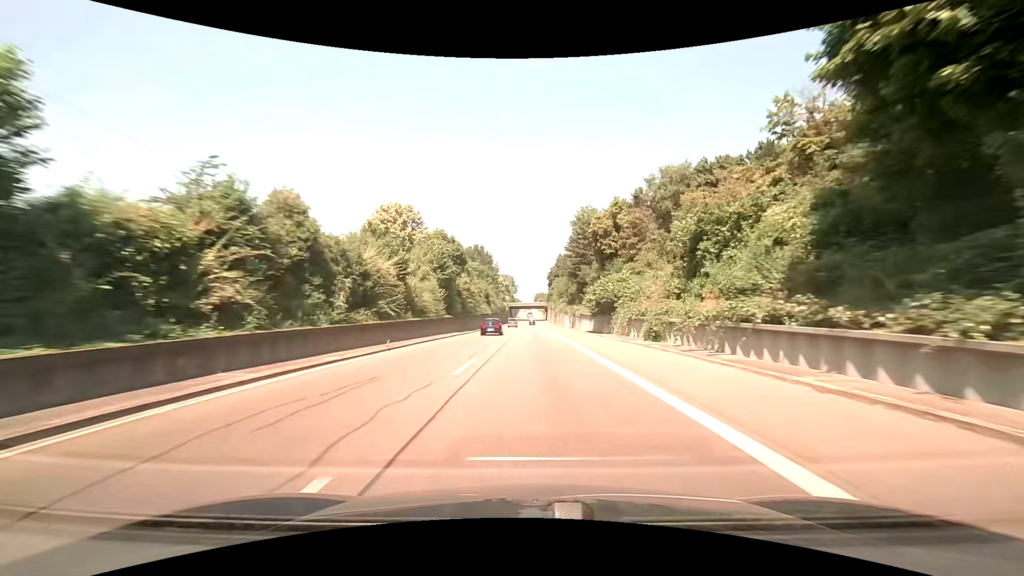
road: trunk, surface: asphalt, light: Day
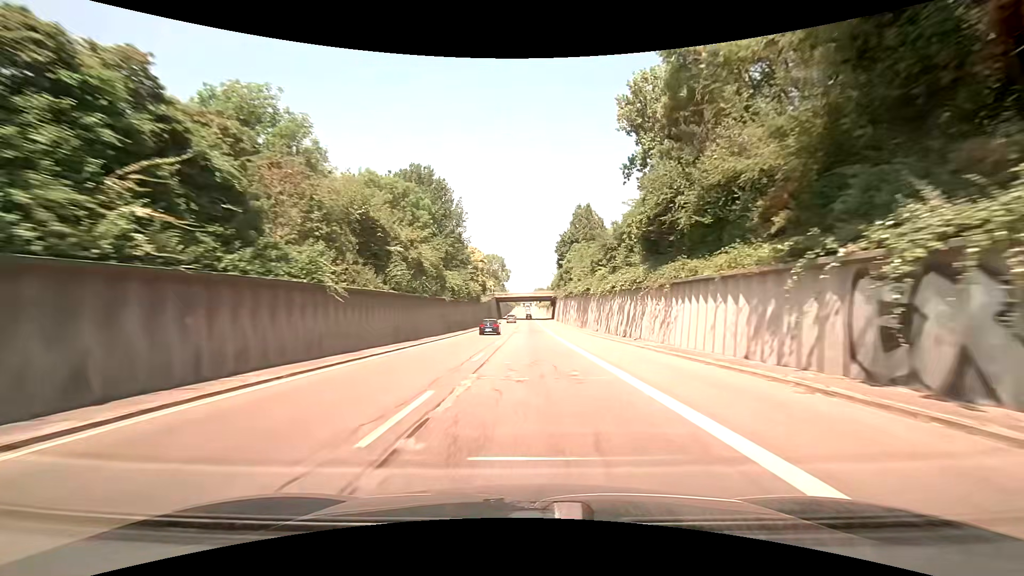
(+0.4, +74.7) m; 0°
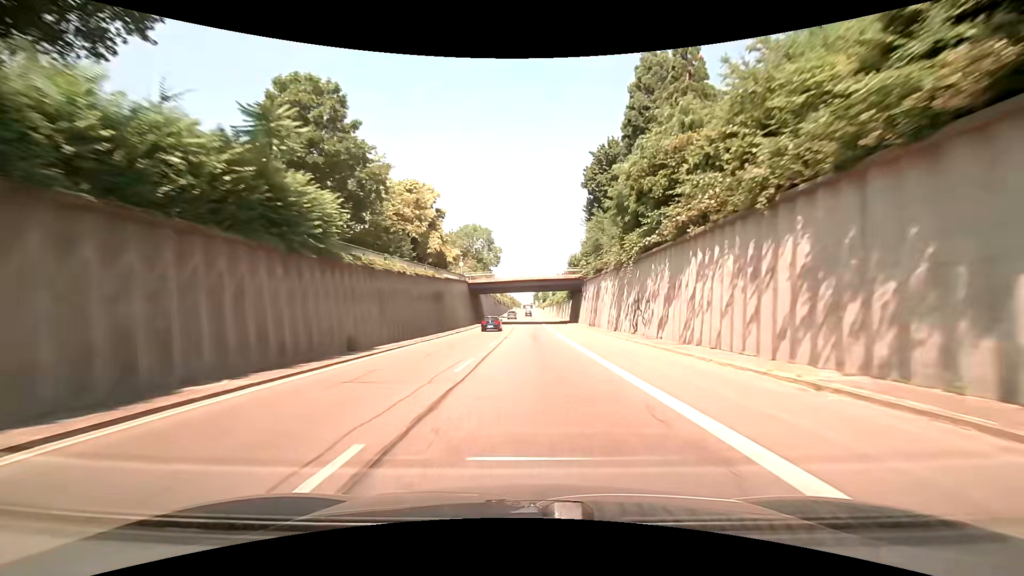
(-0.2, +61.3) m; 0°
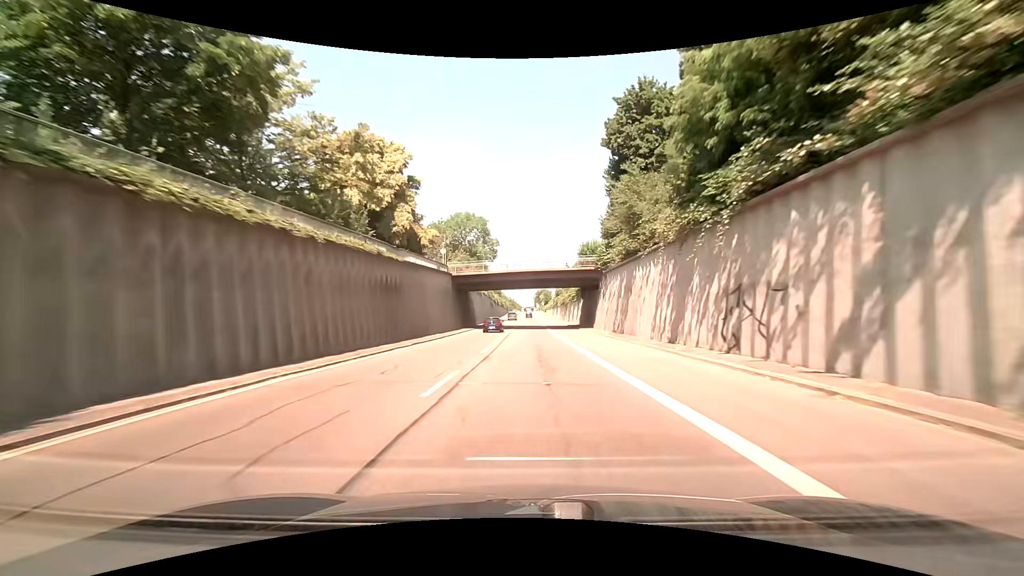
(0.0, +15.6) m; 0°
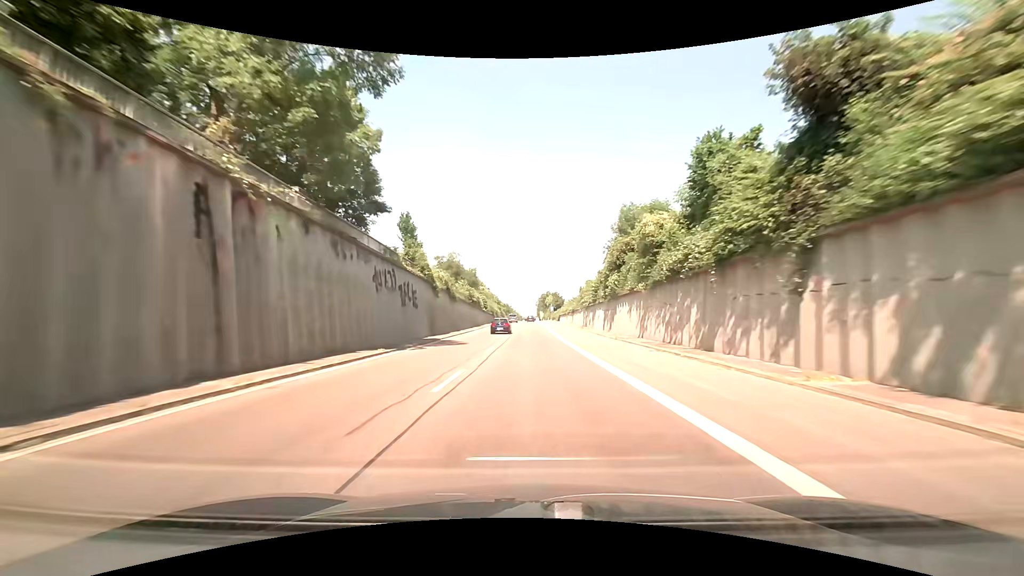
(-0.6, +79.5) m; 0°
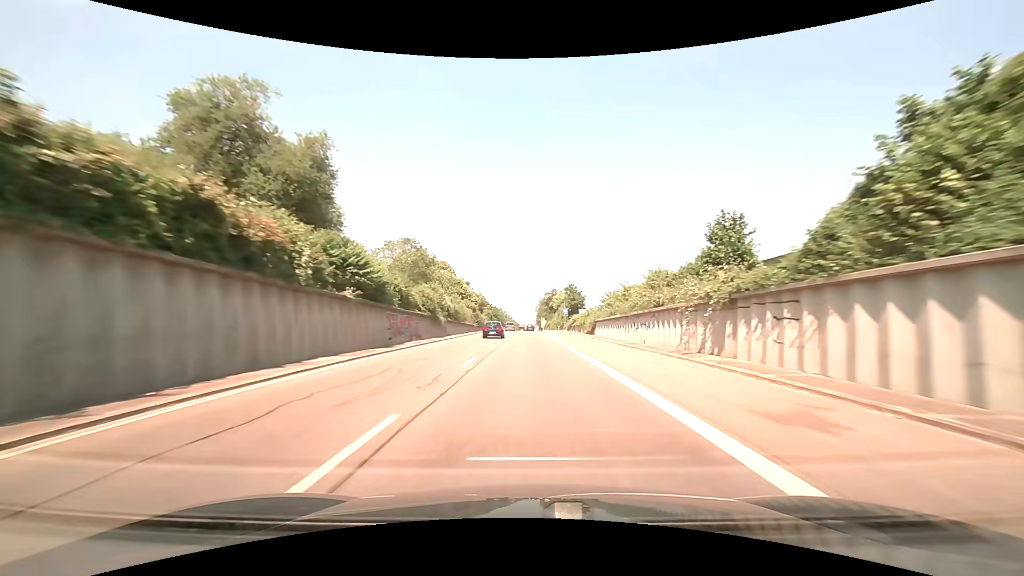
(+0.1, +63.7) m; 0°
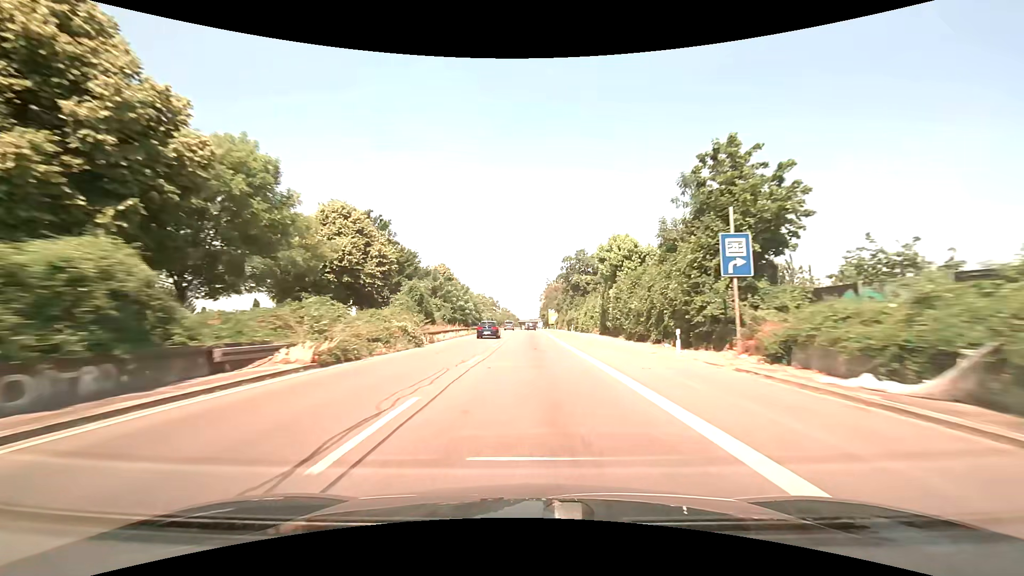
(-0.2, +78.6) m; 0°
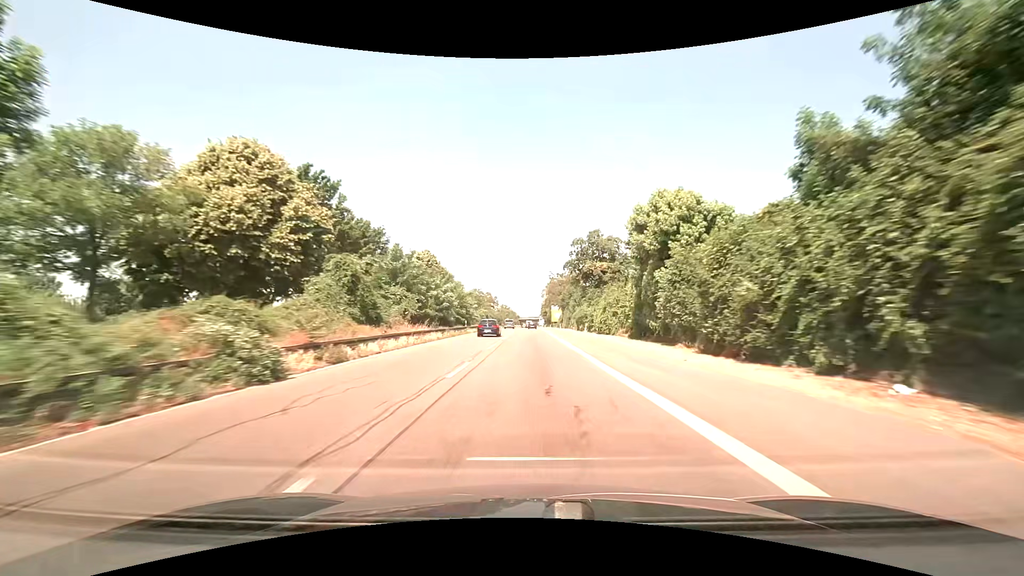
(0.0, +15.6) m; 0°
(0, +10) (0, +20) (0, +30) (0, +40) (0, +50) (0, +60) (0, +70) (0, +80) (0, +90) (0, +100) m
